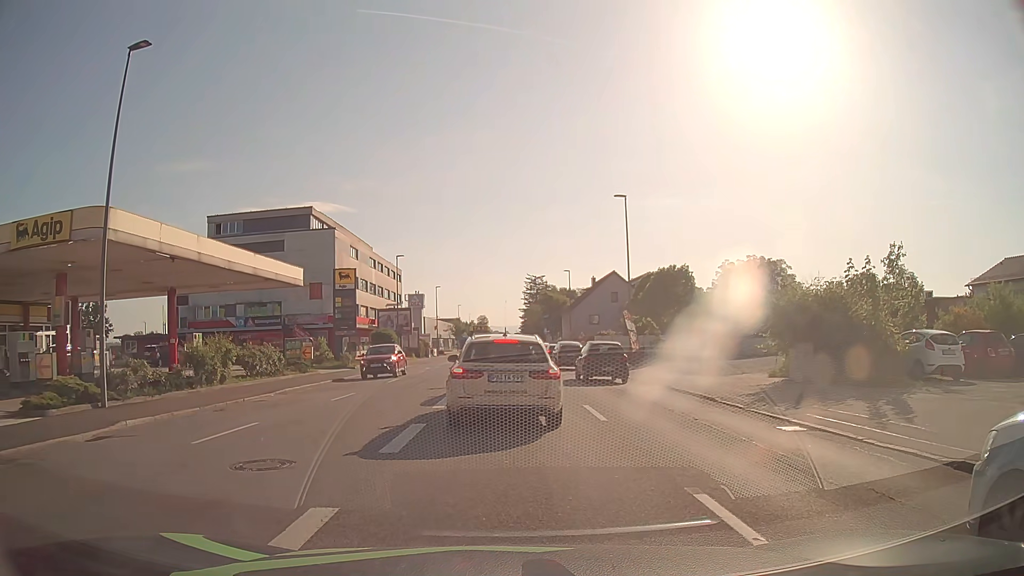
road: tertiary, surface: asphalt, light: Day
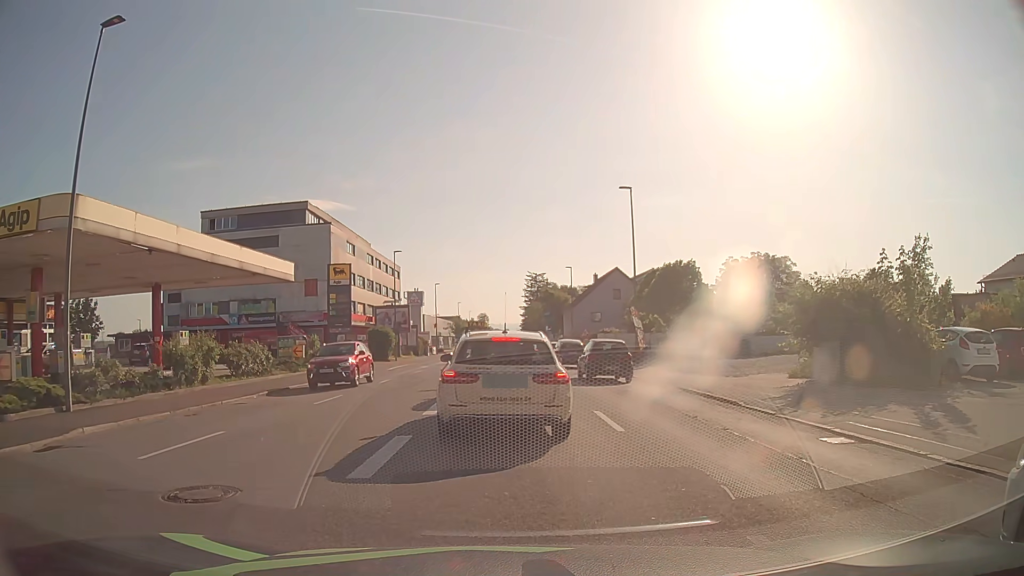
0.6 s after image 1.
(0.0, +1.7) m; +1°
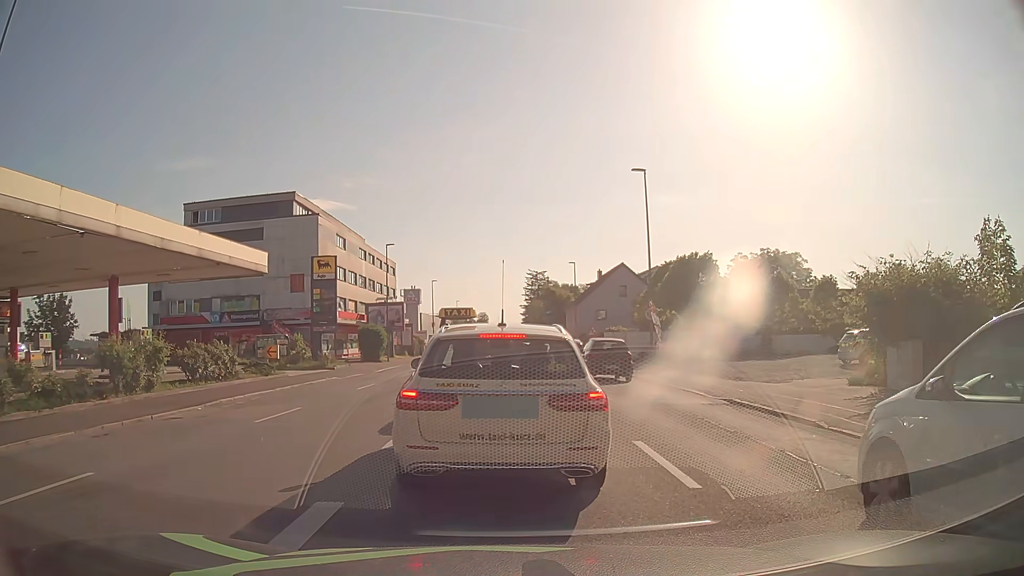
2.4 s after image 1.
(0.0, +4.0) m; 0°
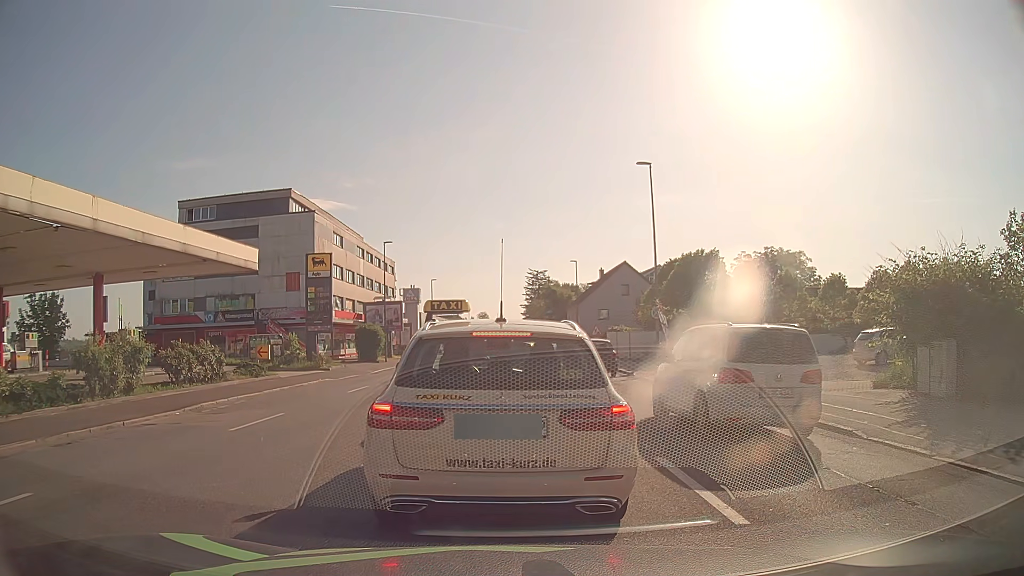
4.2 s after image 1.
(0.0, +1.3) m; -1°
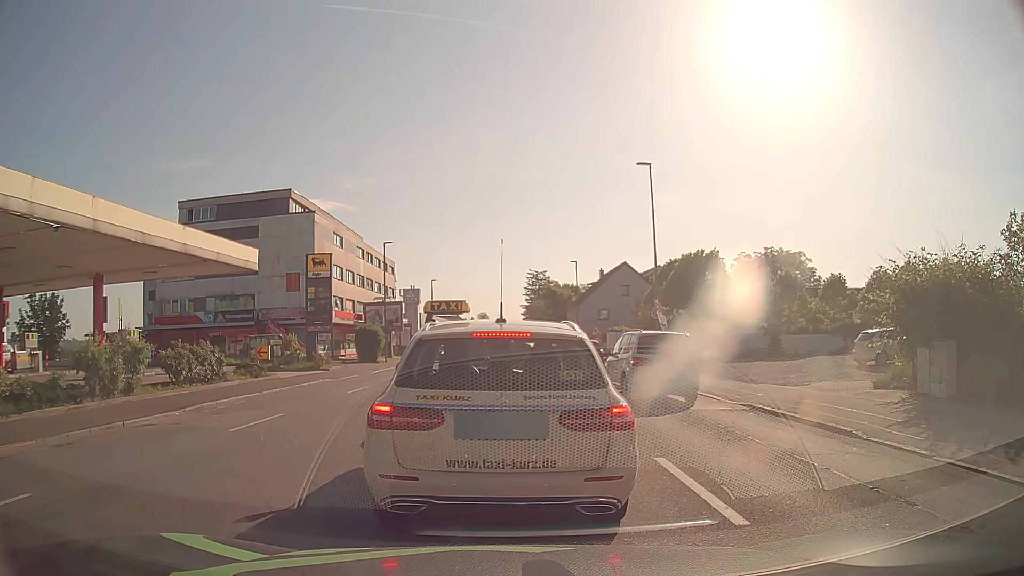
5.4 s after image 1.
(0.0, +0.1) m; 0°
(0, +10) (0, +20) (0, +30) (+1, +40) (+1, +50) (+1, +60) (+2, +70) (+2, +80) (+2, +90) (+3, +100) m
